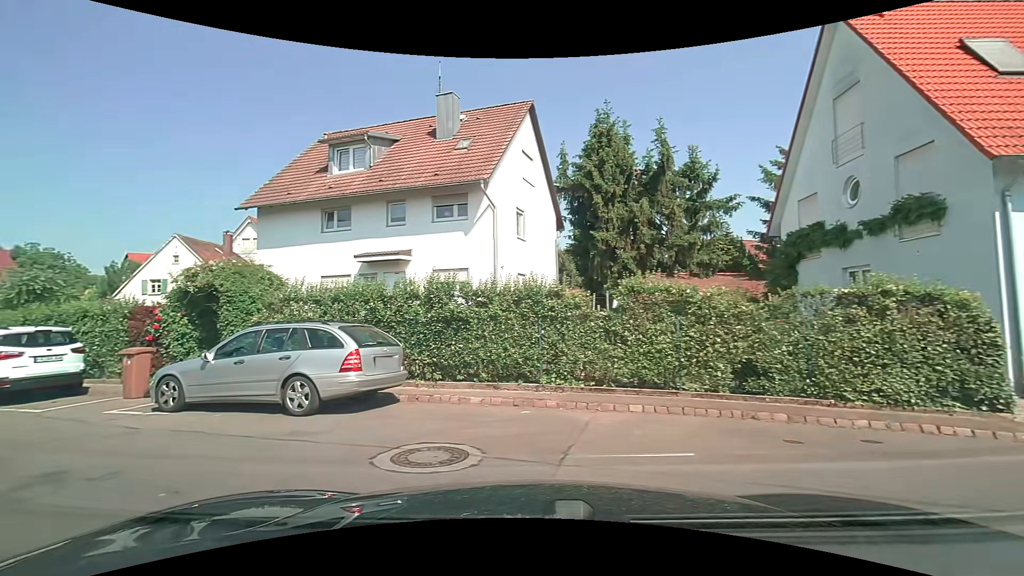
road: residential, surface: asphalt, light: Day
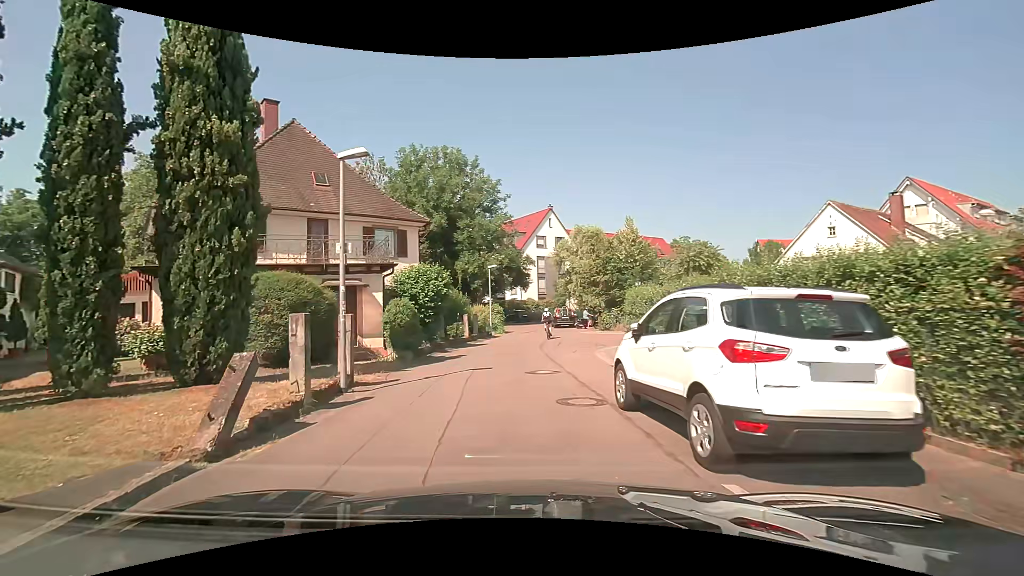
(-6.8, +8.0) m; -65°
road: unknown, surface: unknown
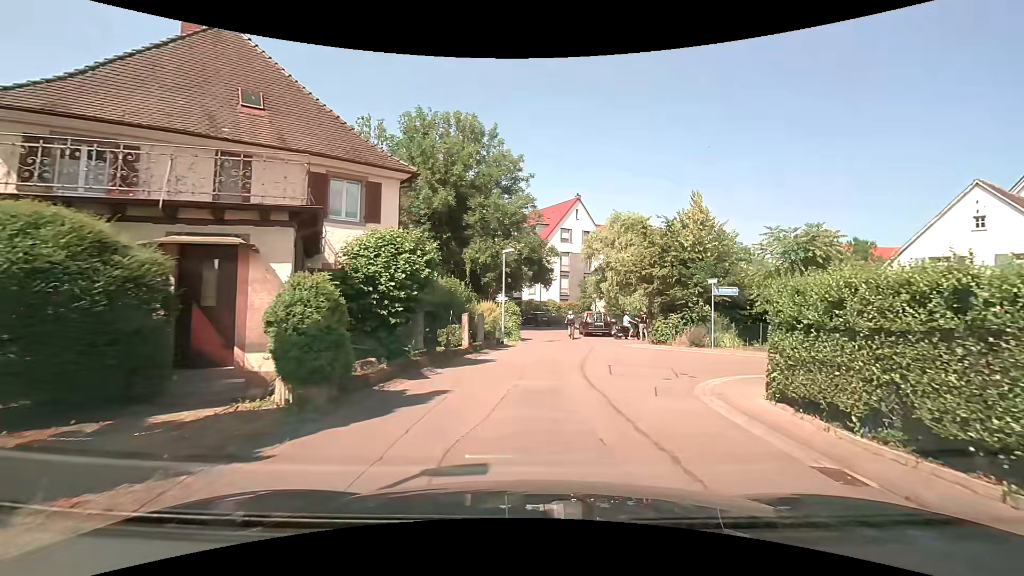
(-0.4, +8.5) m; -2°
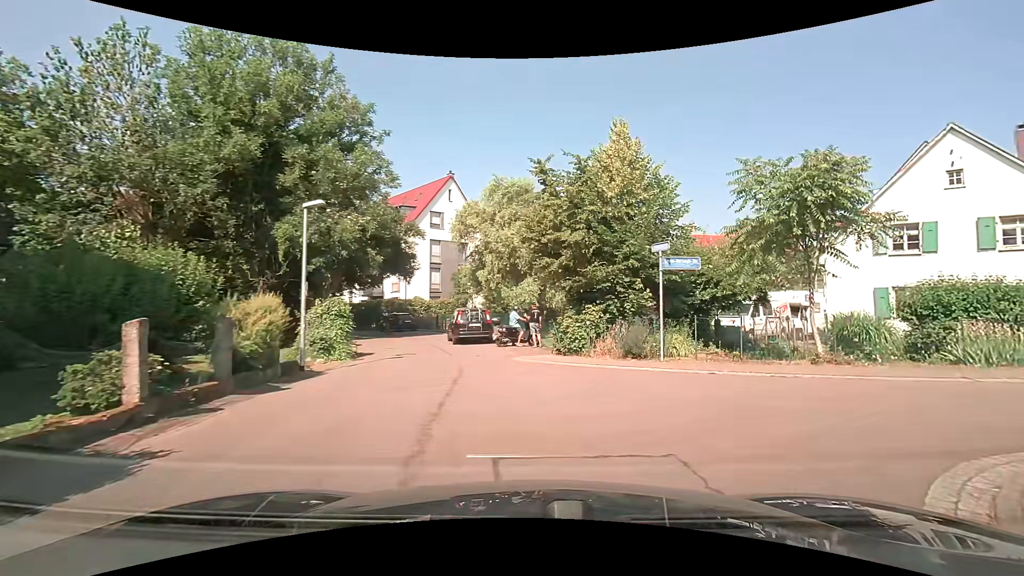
(+1.2, +9.8) m; +15°
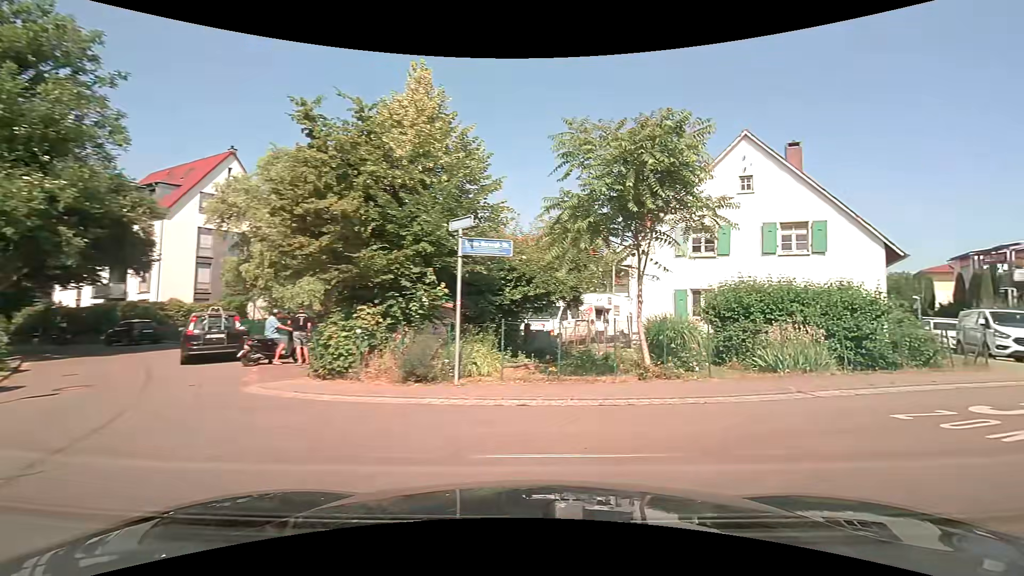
(+0.7, +4.1) m; +21°
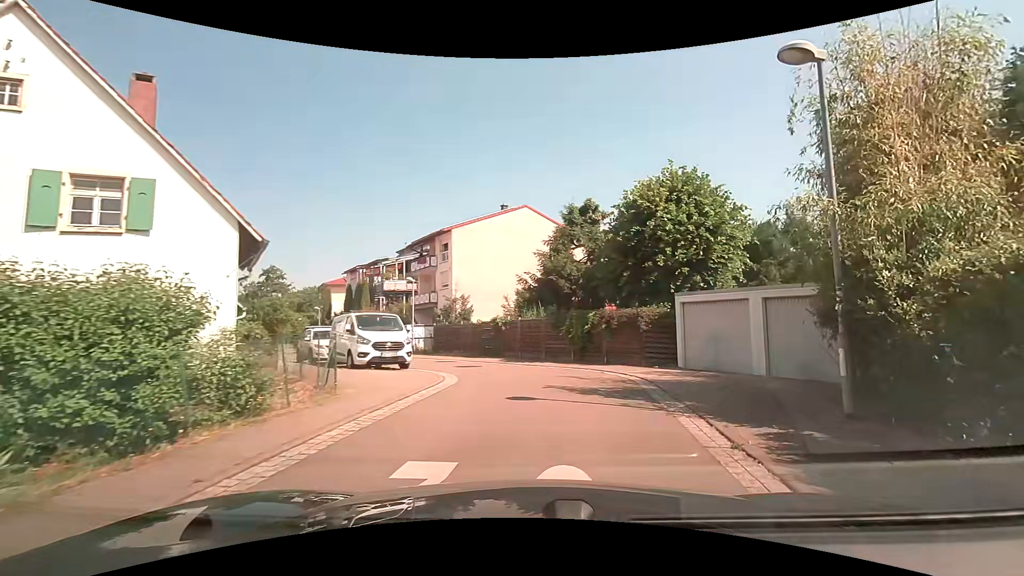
(+4.5, +6.9) m; +59°
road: residential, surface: asphalt
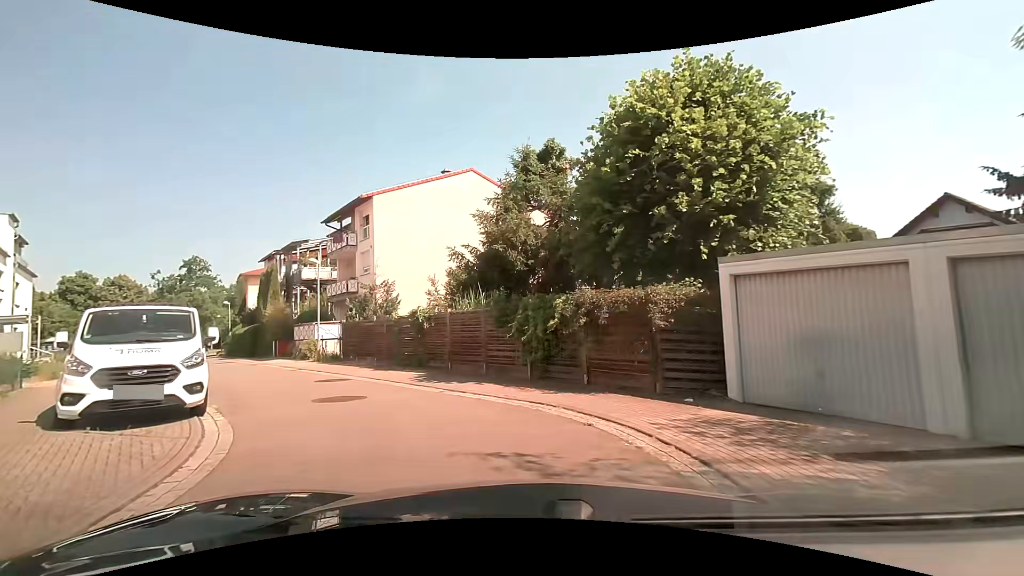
(+0.7, +8.3) m; +6°
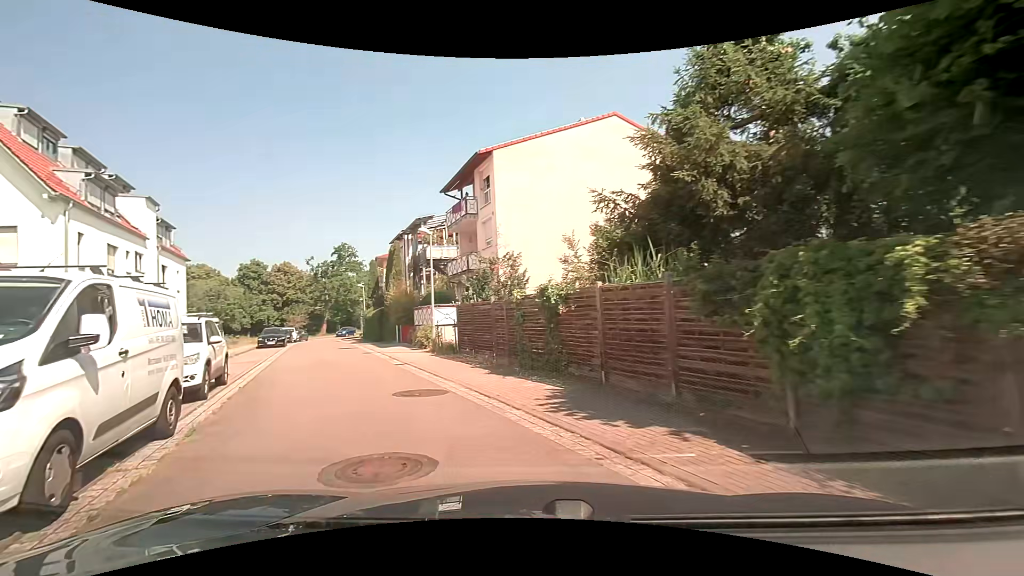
(-0.9, +6.1) m; -17°
(-2, +10) (-6, +19) (-10, +28) (-14, +37) (-18, +46) (-22, +56) (-25, +65) (-25, +75) (-23, +85) (-19, +94) m
